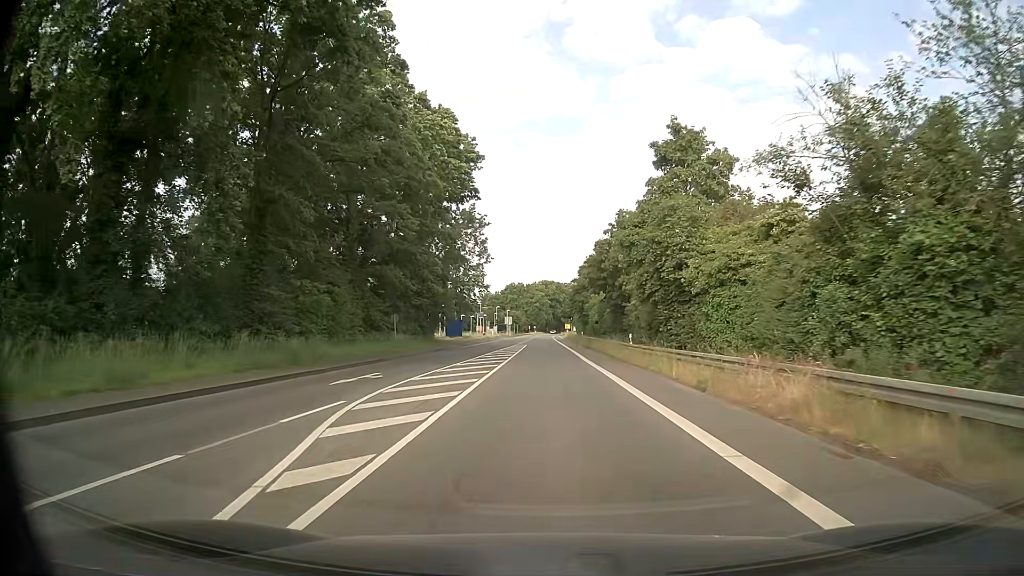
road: secondary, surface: asphalt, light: Day
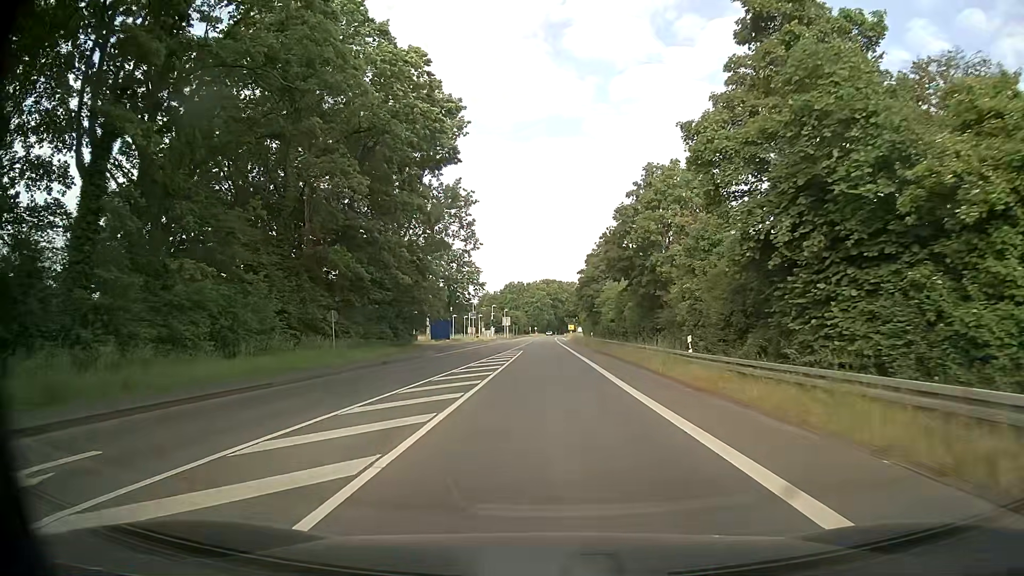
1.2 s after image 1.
(0.0, +15.1) m; -1°
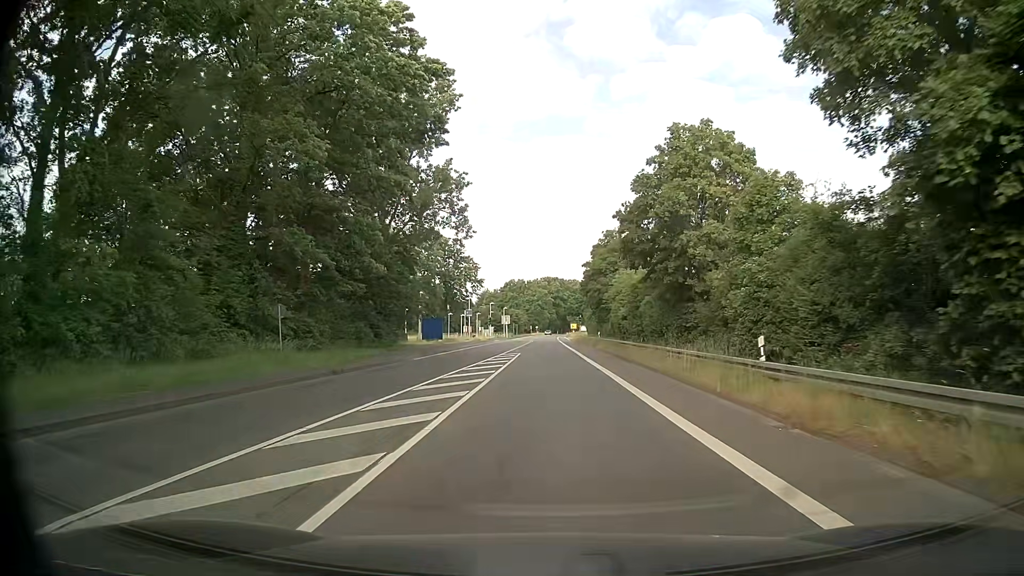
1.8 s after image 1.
(0.0, +7.5) m; 0°
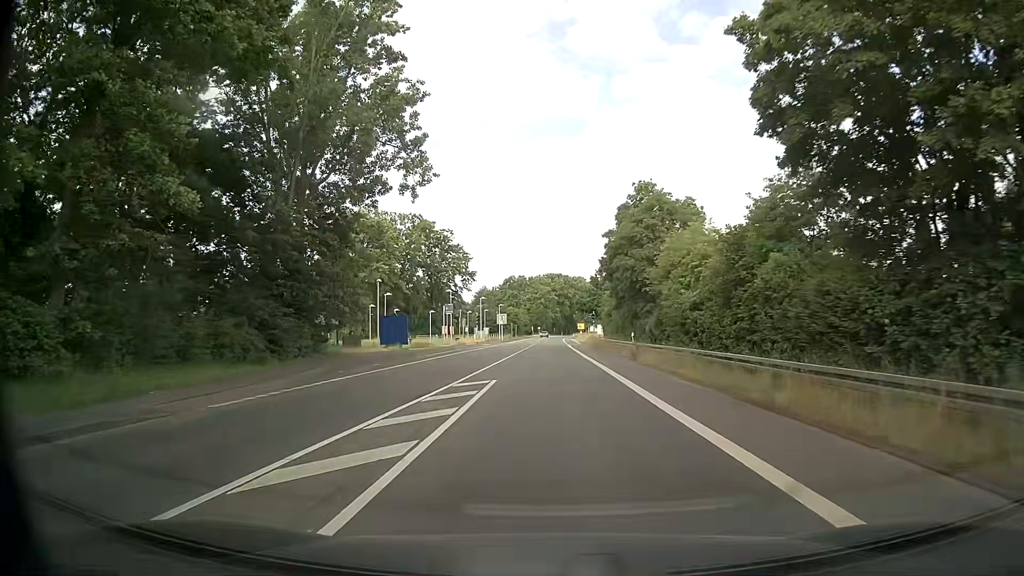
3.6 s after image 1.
(0.0, +22.3) m; -1°
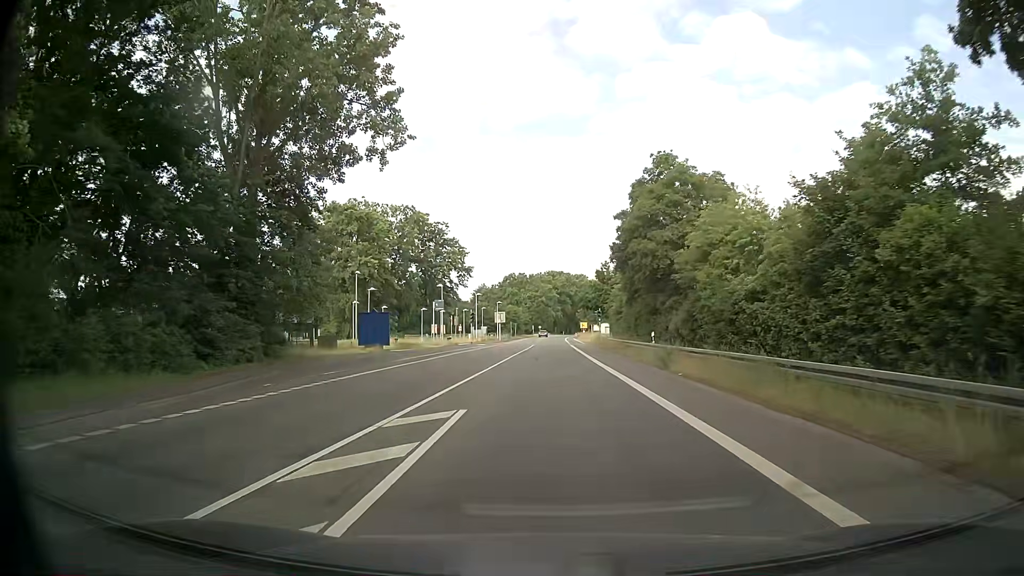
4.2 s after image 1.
(+0.1, +7.4) m; +1°
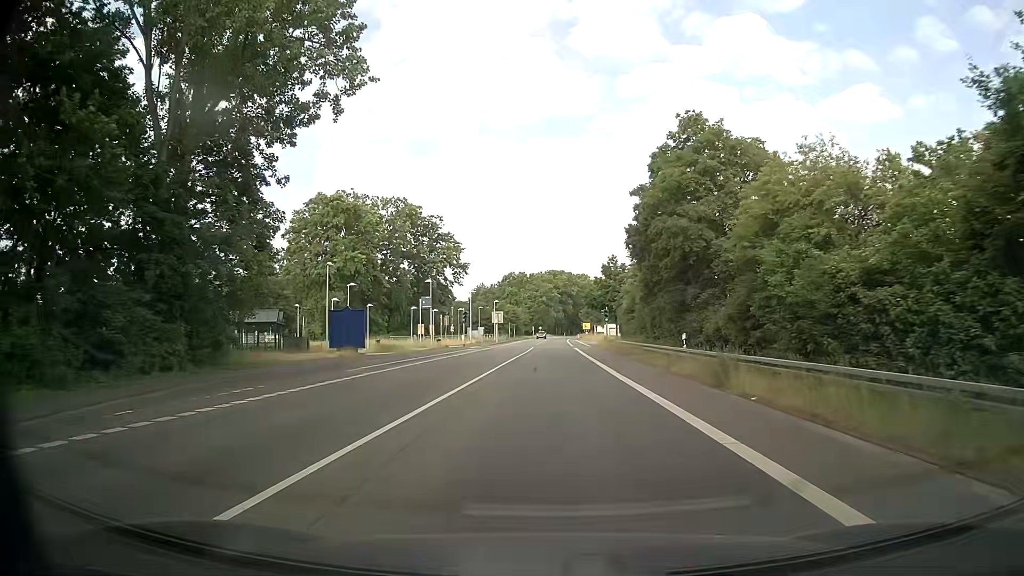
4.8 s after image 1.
(-0.1, +7.4) m; -1°
(0, +10) (0, +20) (0, +30) (+1, +40) (+1, +50) (+1, +60) (+1, +70) (+2, +80) (+2, +90) (+2, +100) m
